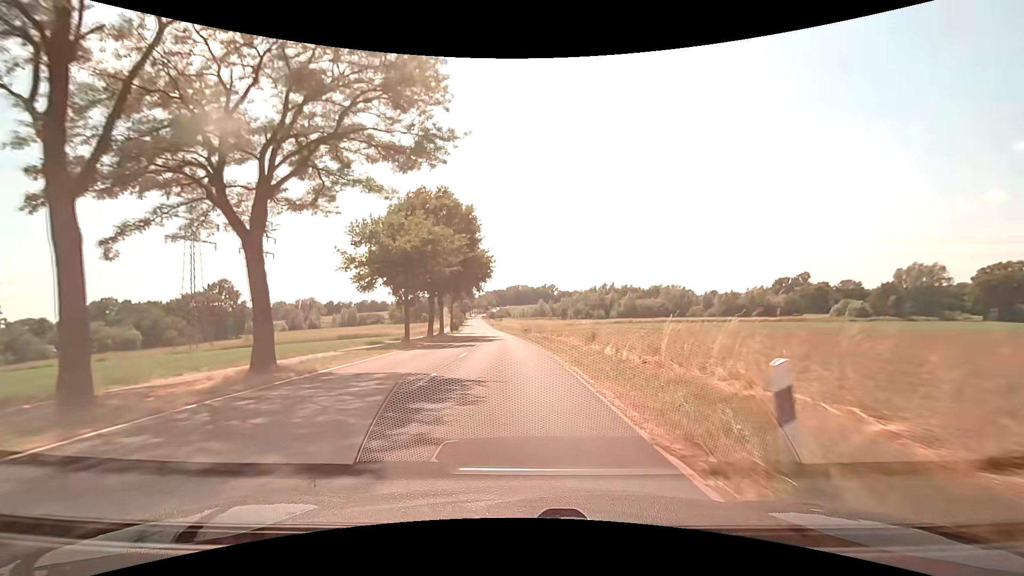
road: unclassified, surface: asphalt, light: Day
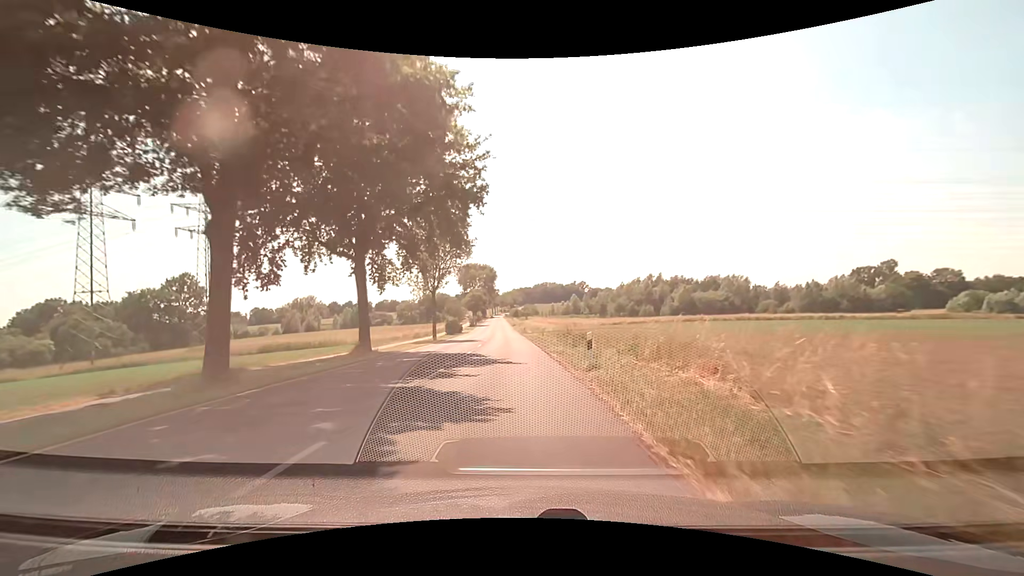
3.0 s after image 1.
(-0.7, +36.3) m; -3°
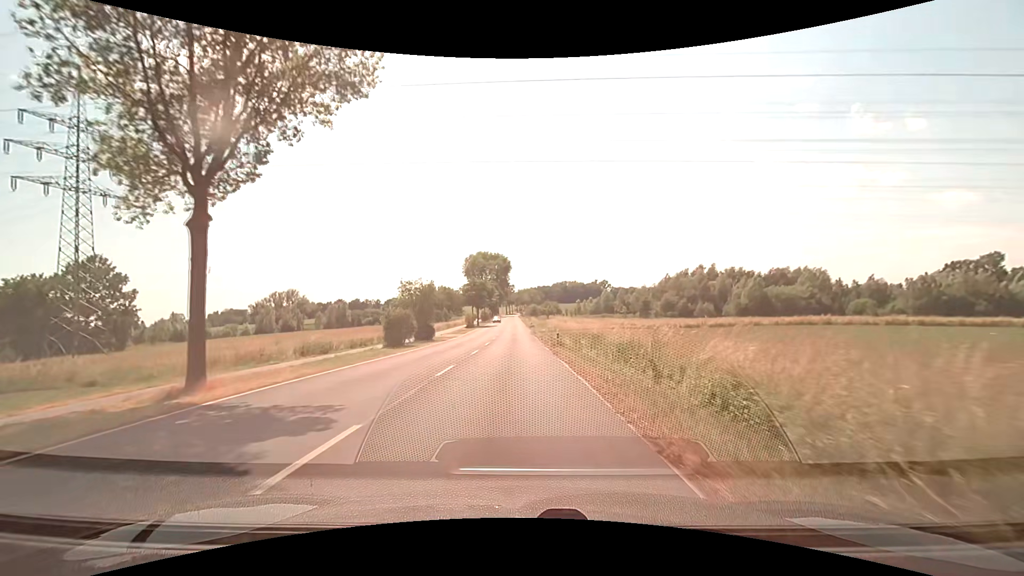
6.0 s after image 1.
(-0.7, +37.3) m; -2°
(0, +10) (0, +20) (0, +30) (-1, +40) (-1, +50) (-1, +60) (-1, +70) (-2, +80) (-2, +90) (-2, +100) m
